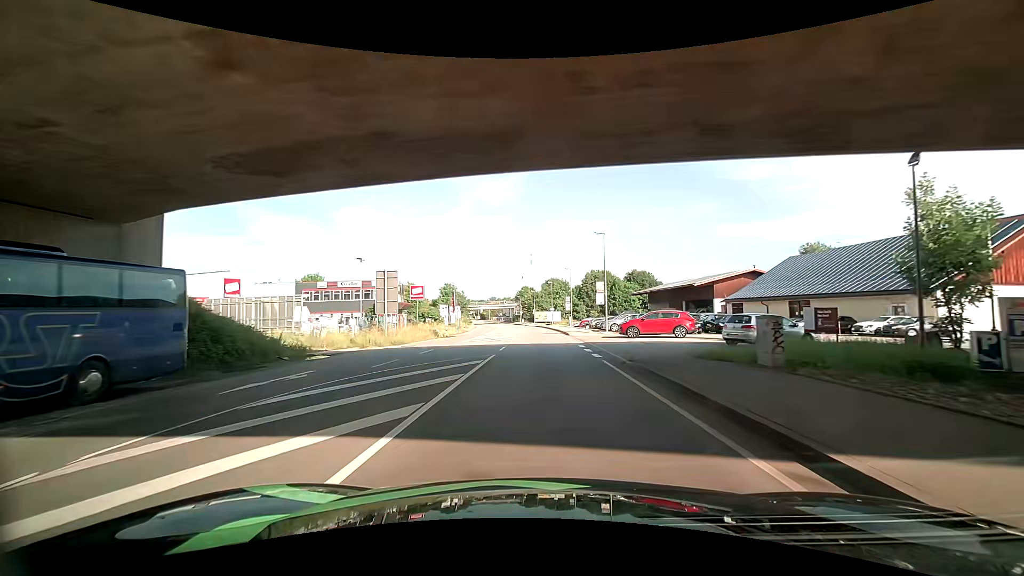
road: primary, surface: asphalt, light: Day
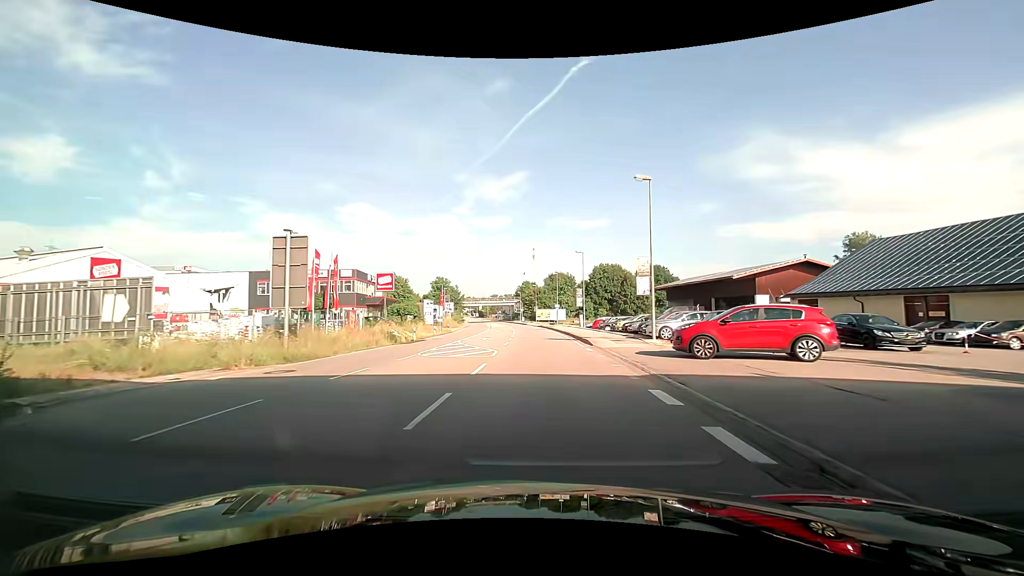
(+0.1, +15.6) m; -1°
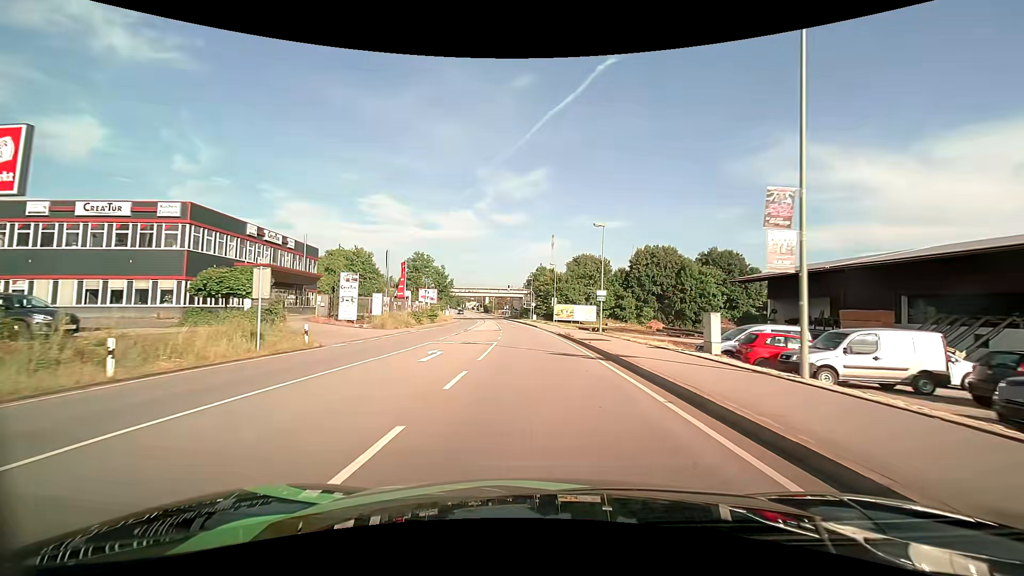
(-0.6, +40.5) m; -2°
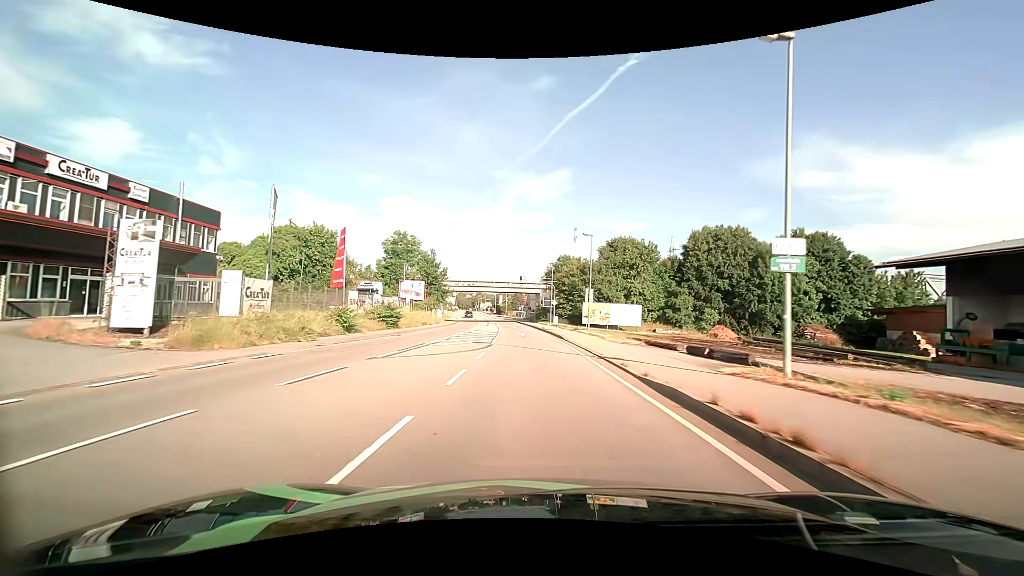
(-0.3, +25.1) m; -2°
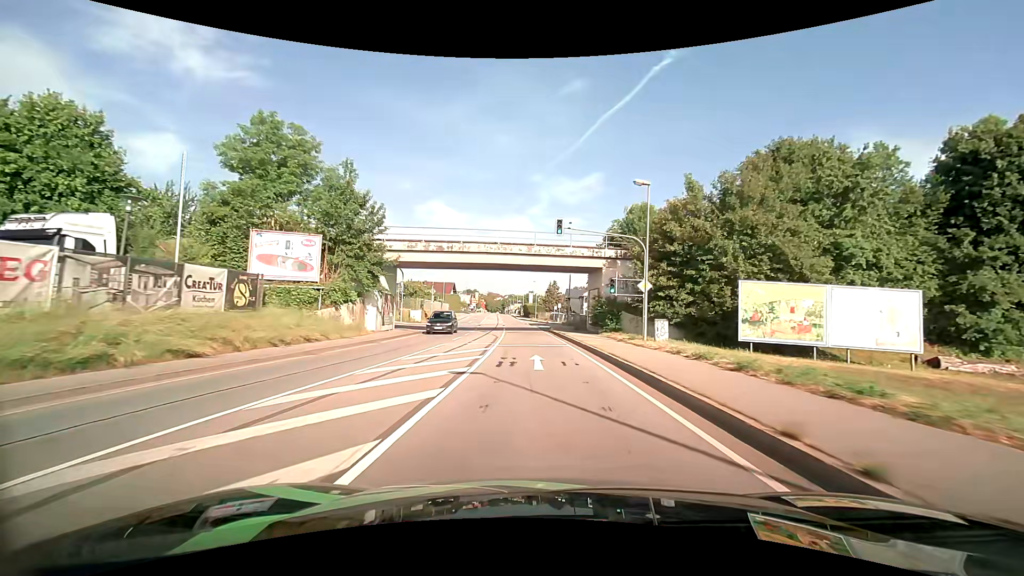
(-1.7, +43.2) m; -4°
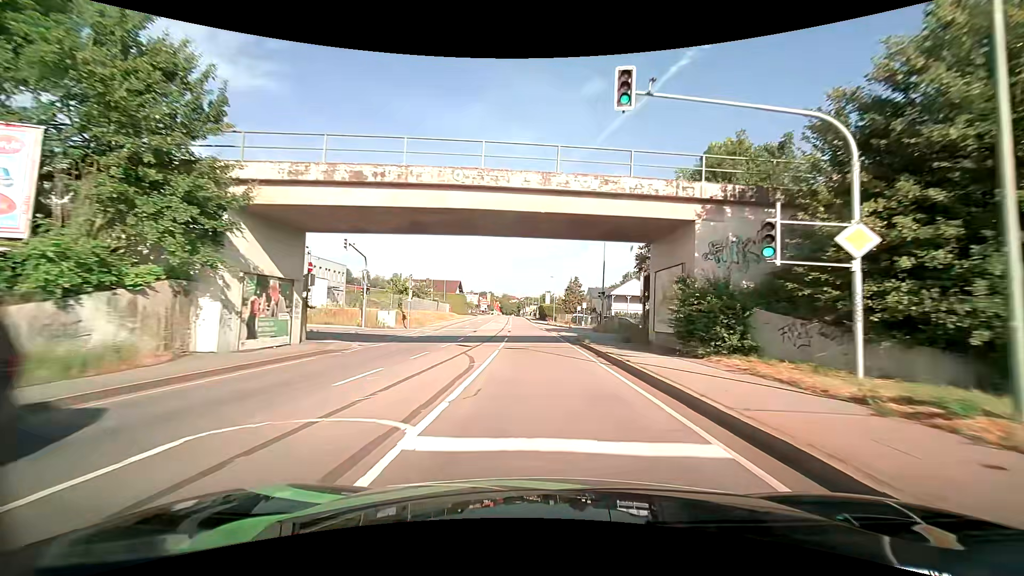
(-0.3, +17.8) m; -2°
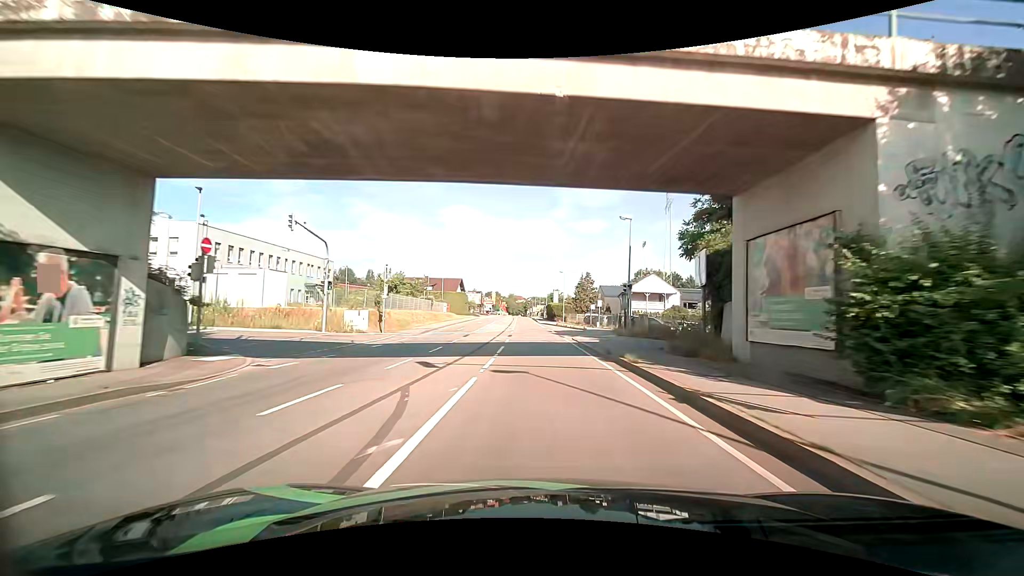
(0.0, +8.9) m; 0°
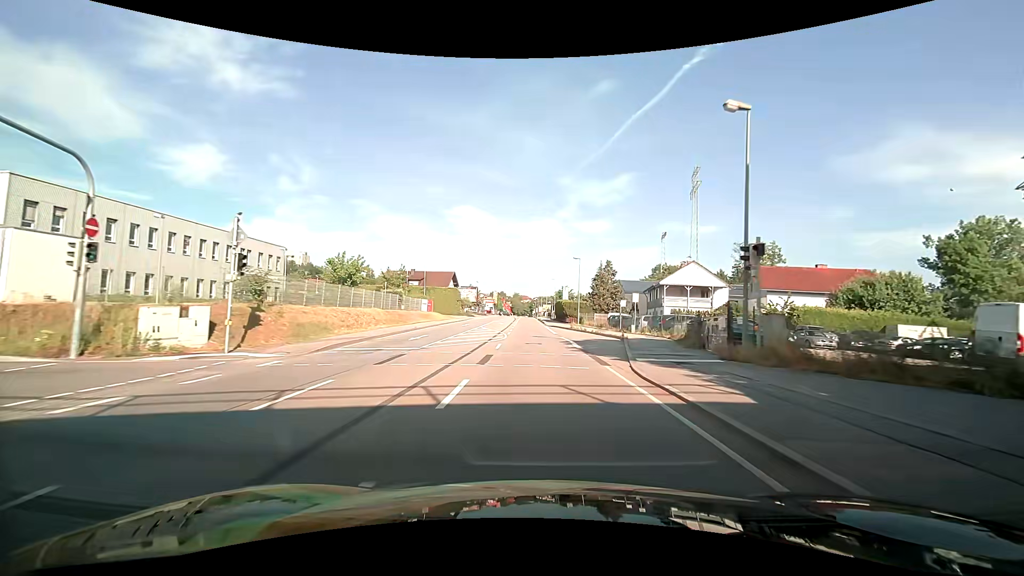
(-0.1, +17.9) m; +2°
(0, +10) (-1, +20) (-2, +30) (-3, +40) (-3, +50) (-4, +60) (-5, +70) (-5, +80) (-6, +90) (-6, +100) m
